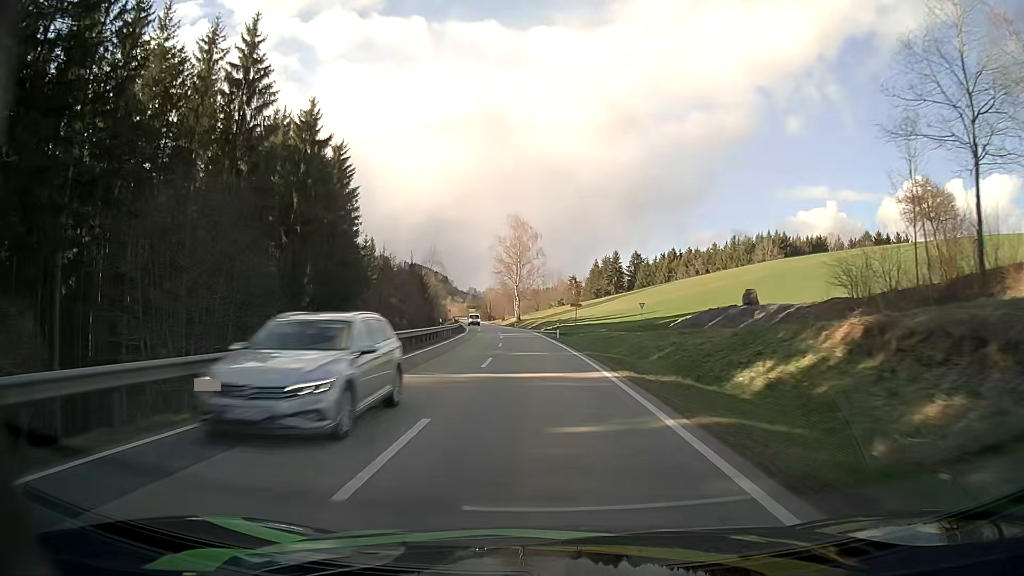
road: secondary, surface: asphalt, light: Day
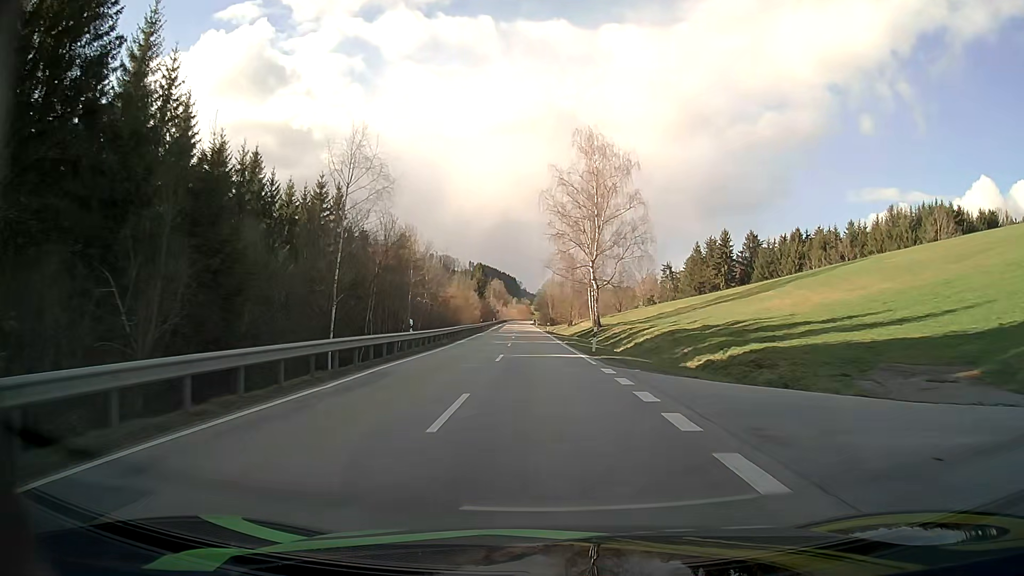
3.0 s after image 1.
(-3.3, +65.1) m; -6°
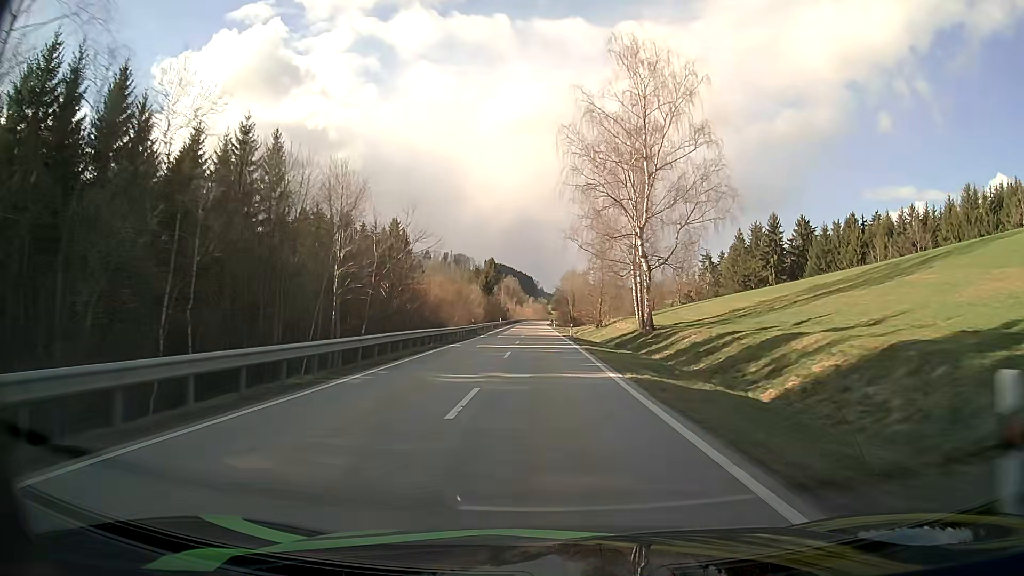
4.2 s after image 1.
(-0.4, +26.2) m; -2°
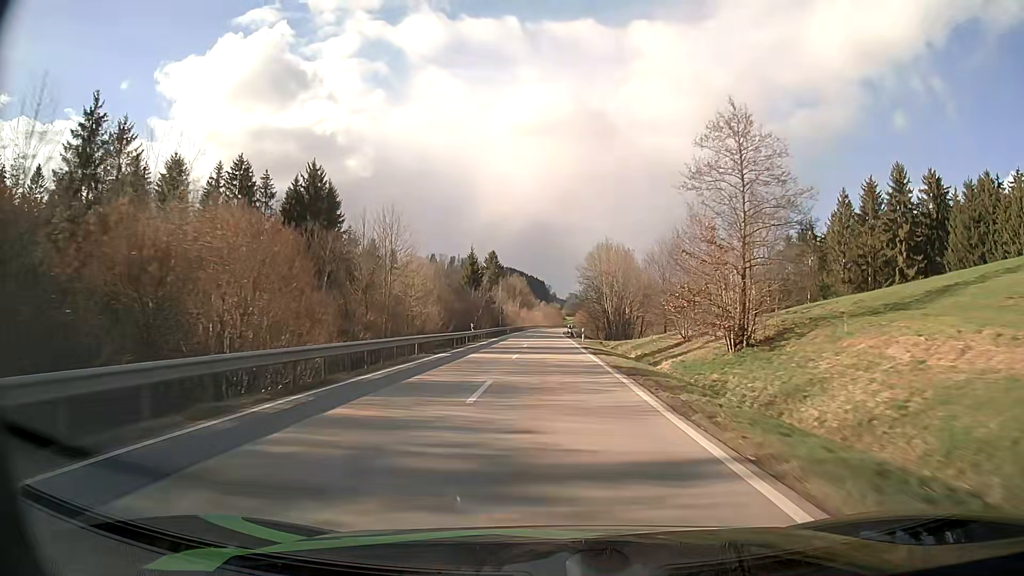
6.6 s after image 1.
(-0.5, +53.6) m; -1°
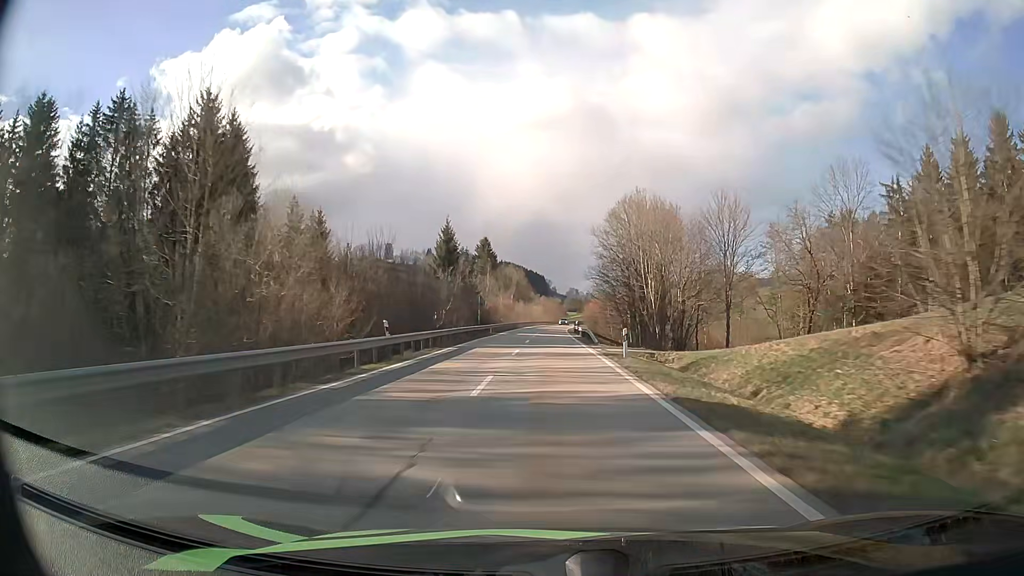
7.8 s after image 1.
(0.0, +27.3) m; 0°
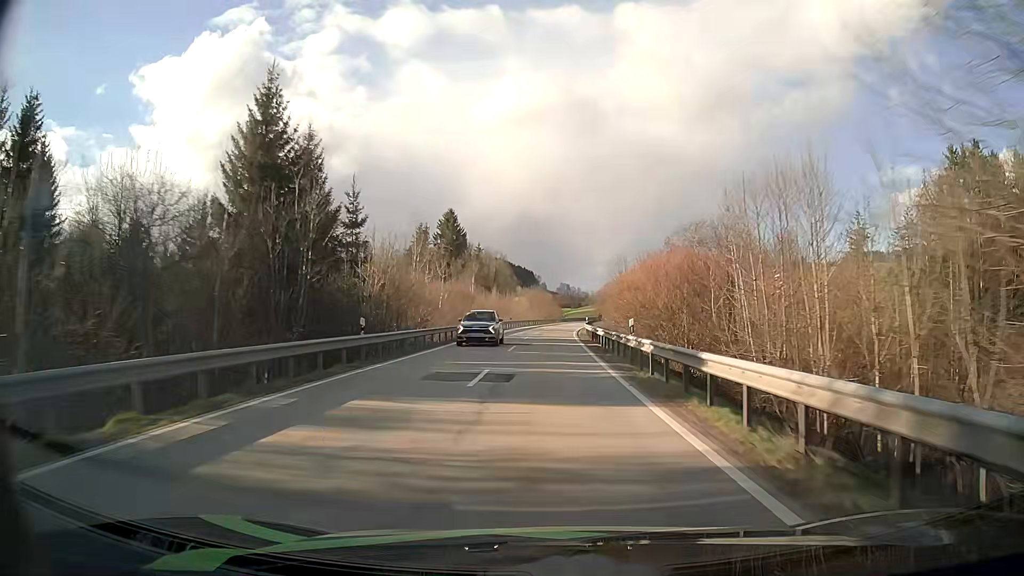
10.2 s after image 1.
(+0.4, +53.2) m; +1°
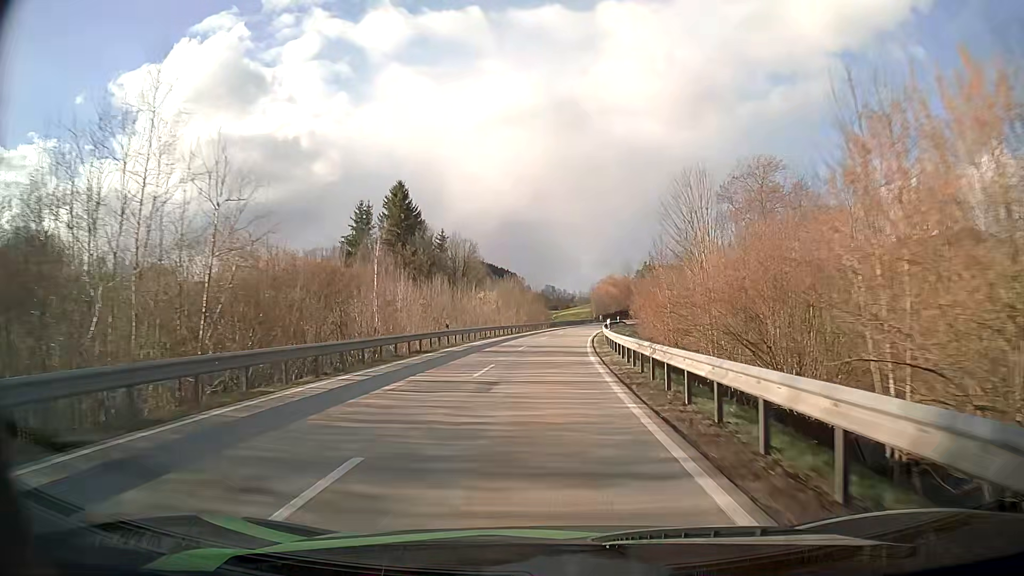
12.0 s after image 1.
(+0.5, +37.7) m; +1°
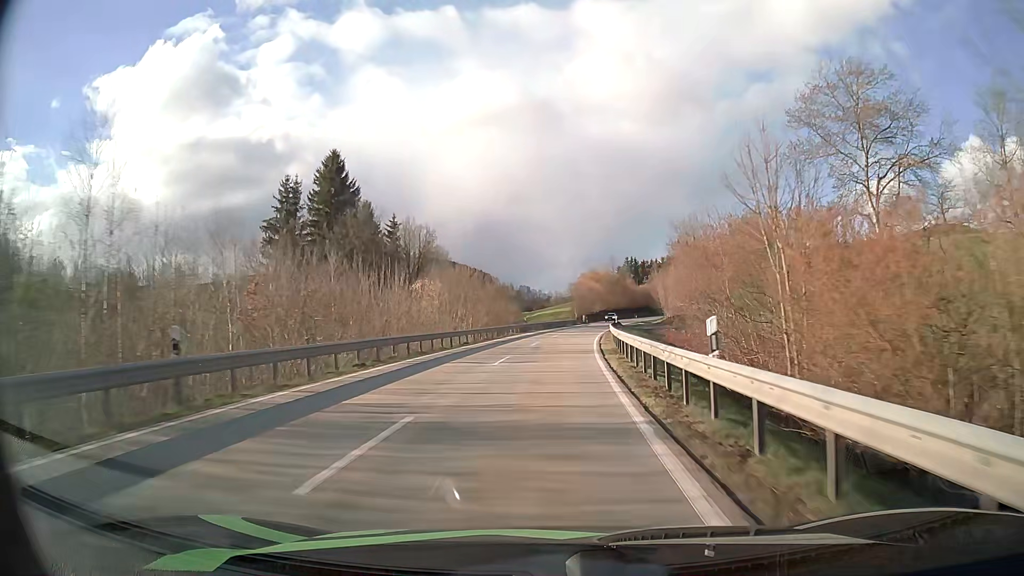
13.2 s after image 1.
(+0.4, +24.4) m; +2°
(0, +10) (0, +20) (+1, +30) (+1, +40) (+2, +50) (+3, +60) (+5, +70) (+6, +80) (+8, +90) (+10, +99) m
